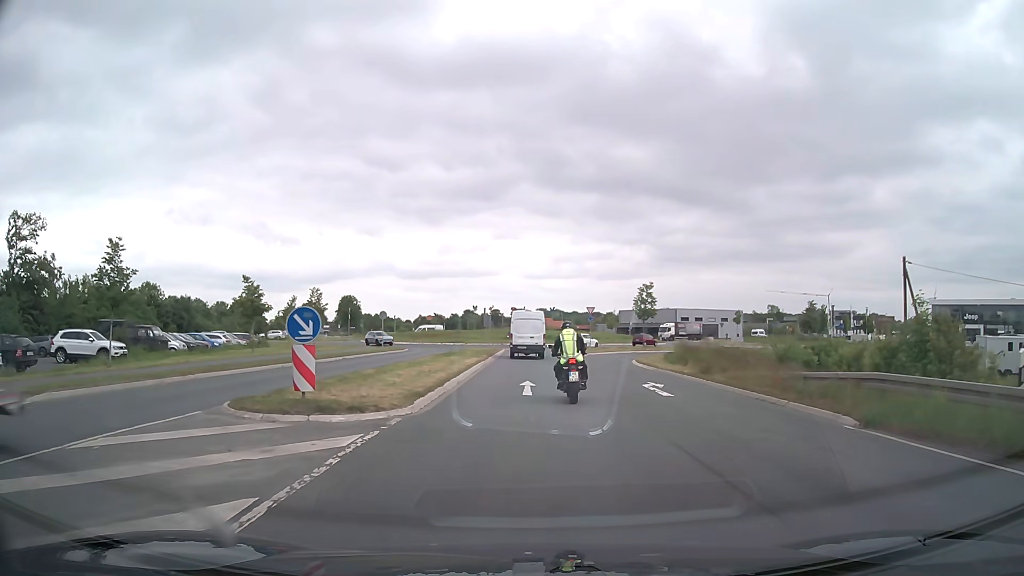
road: secondary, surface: asphalt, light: Day
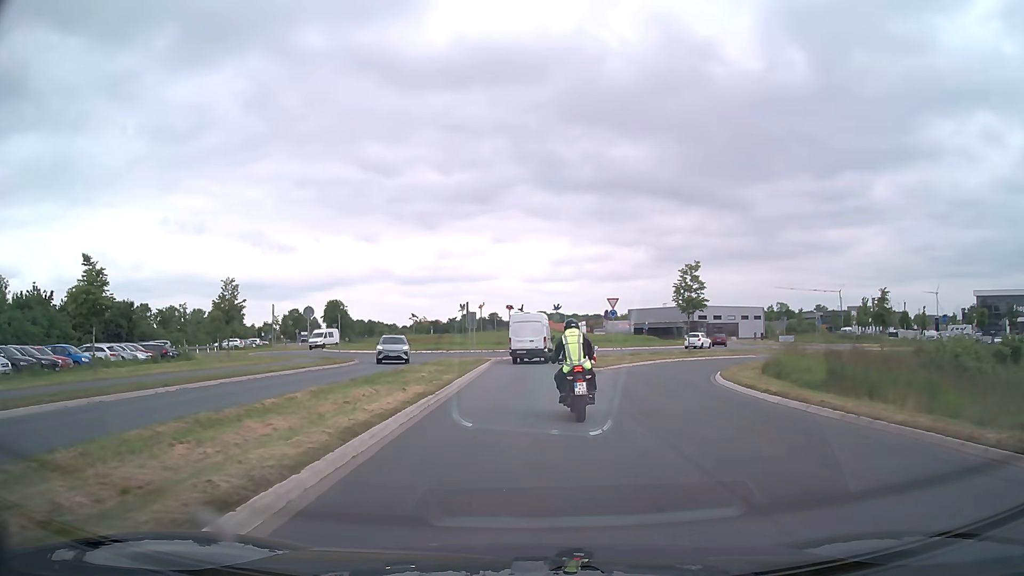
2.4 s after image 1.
(0.0, +17.4) m; 0°
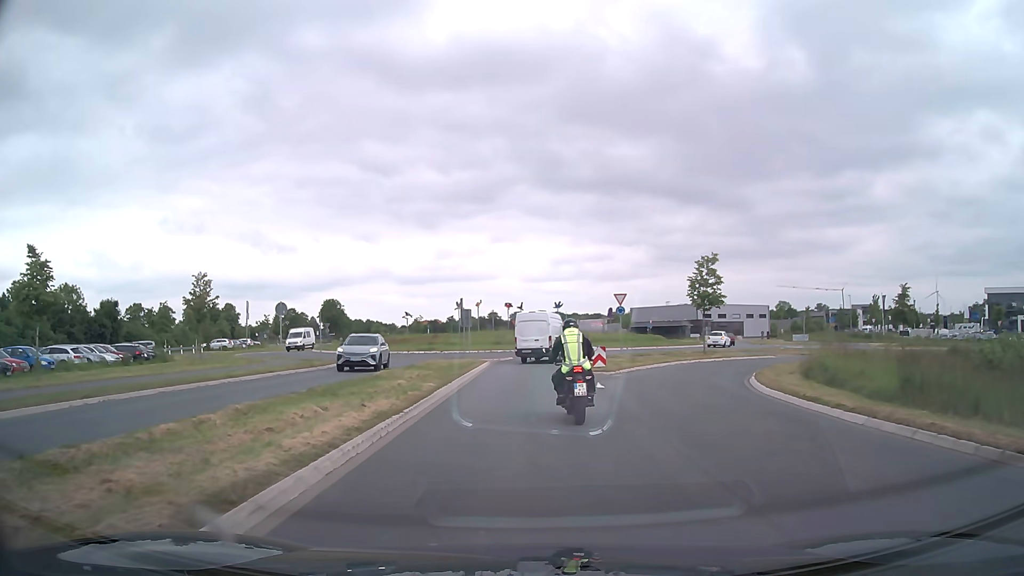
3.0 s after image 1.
(0.0, +3.9) m; 0°
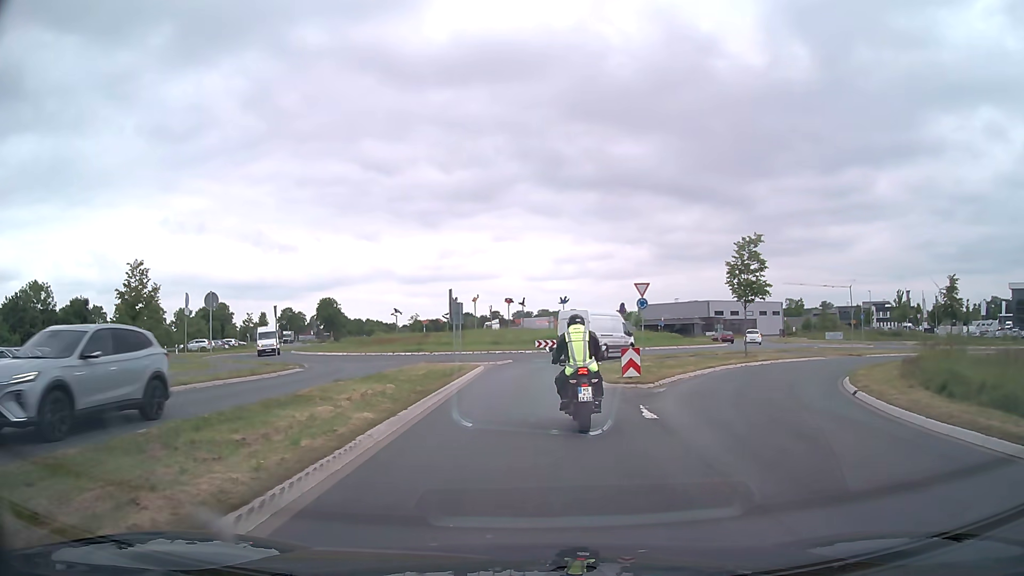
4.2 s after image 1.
(0.0, +7.3) m; 0°
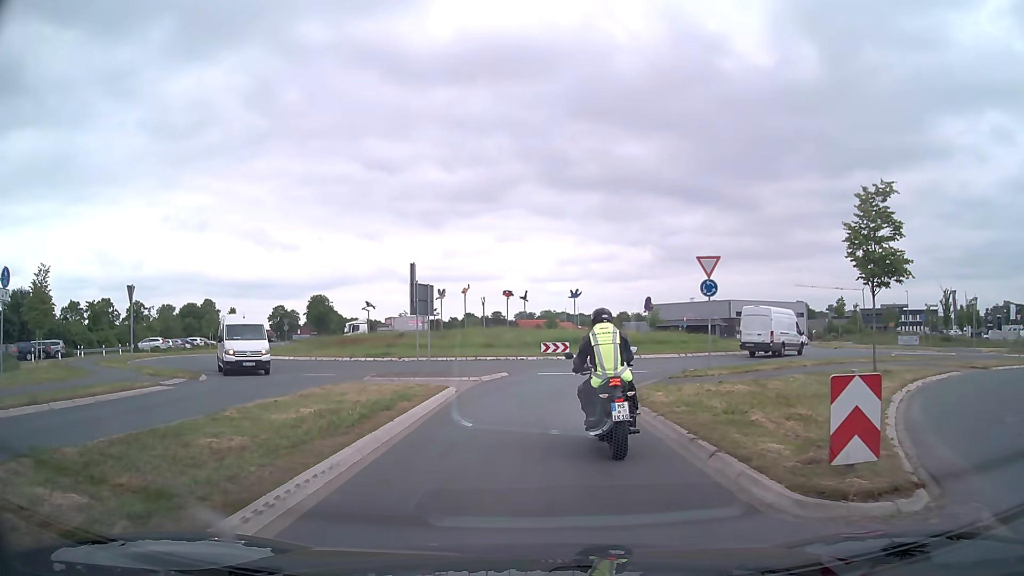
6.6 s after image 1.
(-0.1, +12.6) m; 0°
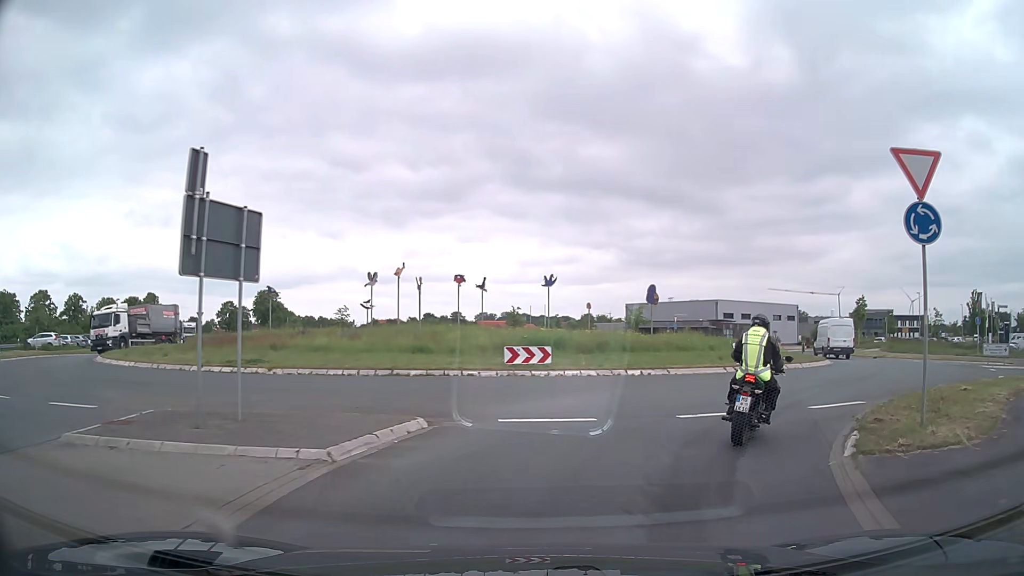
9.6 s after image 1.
(-0.1, +14.5) m; +2°
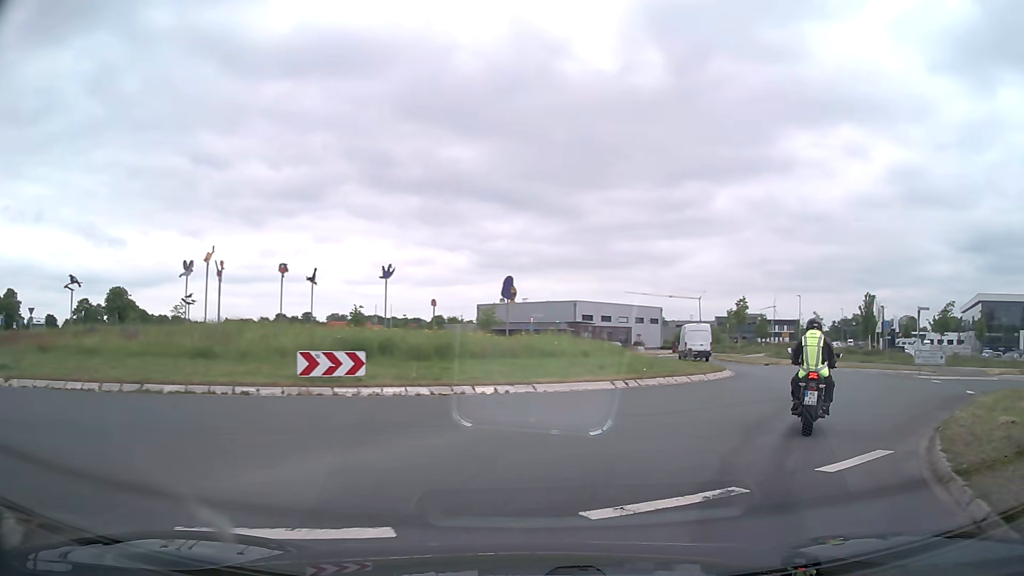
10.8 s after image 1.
(+0.6, +6.6) m; +12°
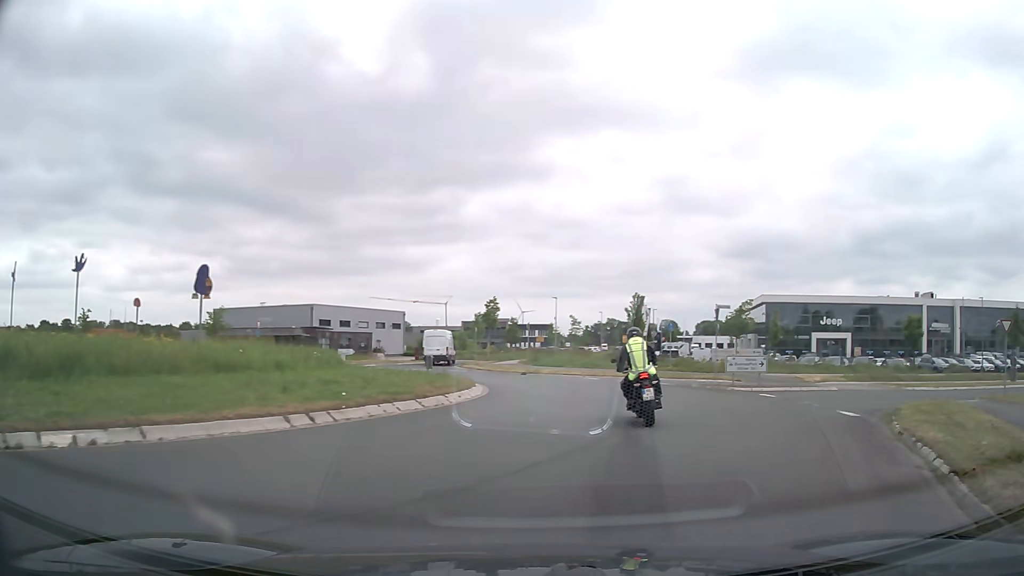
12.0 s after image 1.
(+1.3, +6.9) m; +23°
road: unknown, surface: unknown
(+1, +10) (+2, +20) (0, +30) (-5, +38) (-13, +44) (-23, +45) (-33, +43) (-42, +40) (-52, +37) (-62, +37) m
